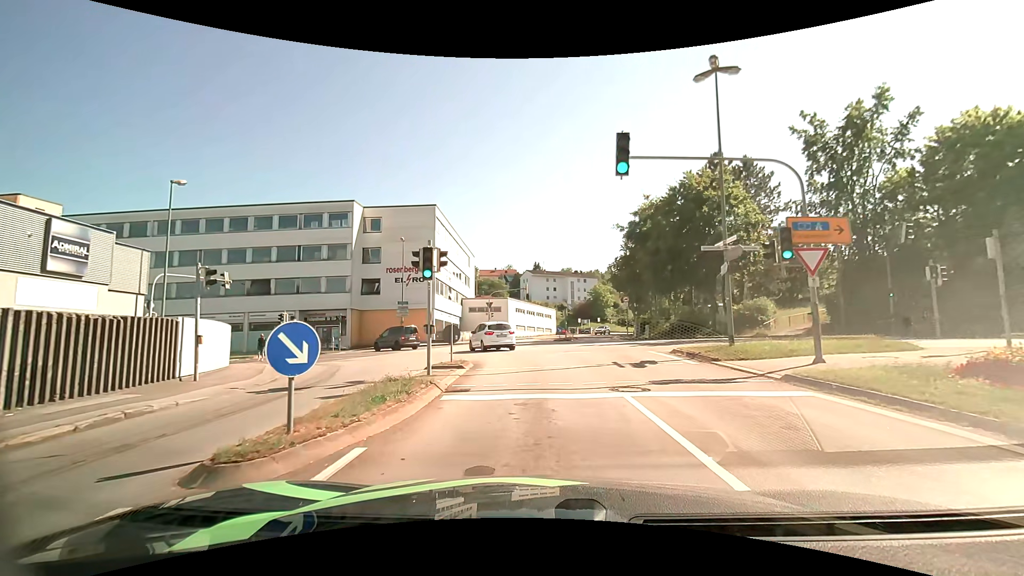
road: tertiary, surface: asphalt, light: Day
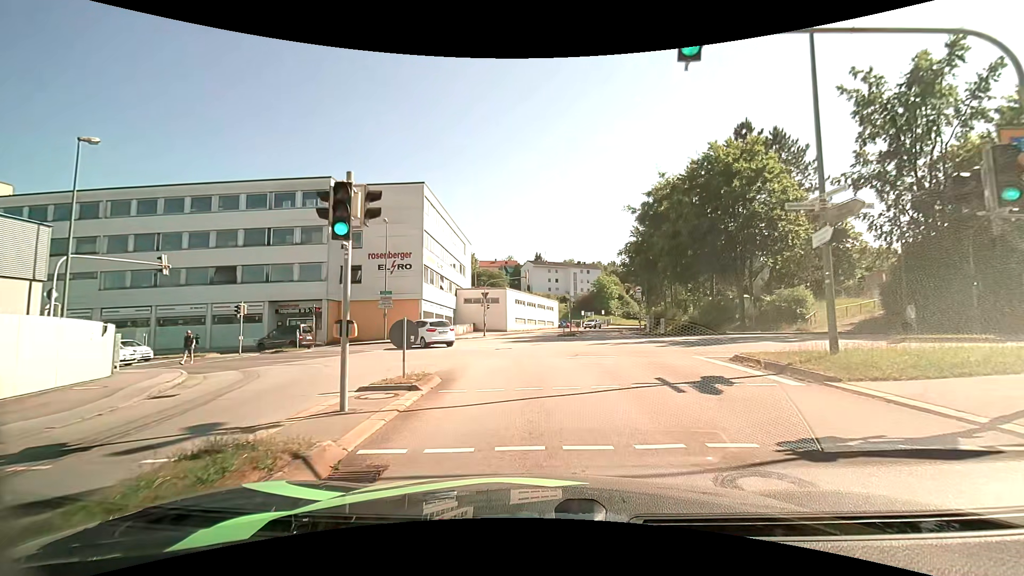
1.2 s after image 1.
(-0.1, +5.8) m; -2°
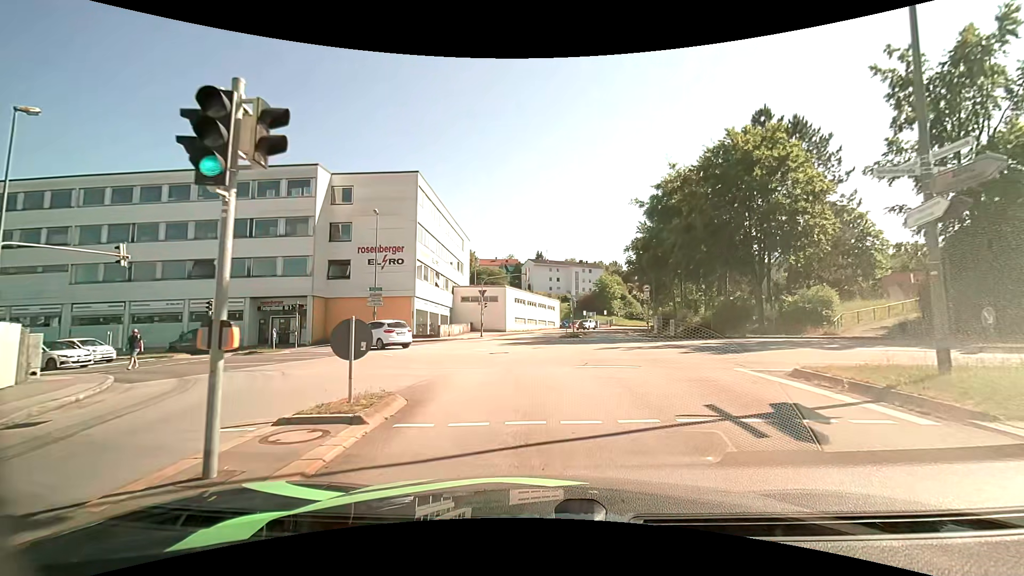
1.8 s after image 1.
(0.0, +2.9) m; +1°
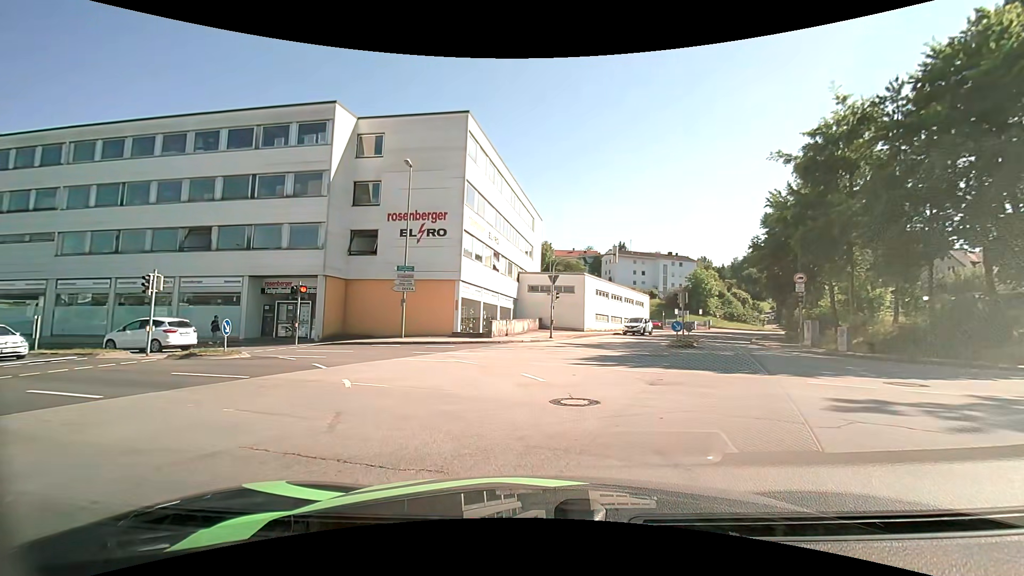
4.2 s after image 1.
(-0.5, +11.8) m; -8°
(-1, +10) (-6, +19) (-15, +24) (-24, +26) (-34, +27) (-44, +28) (-54, +30) (-64, +32) (-74, +34) (-83, +36) m
